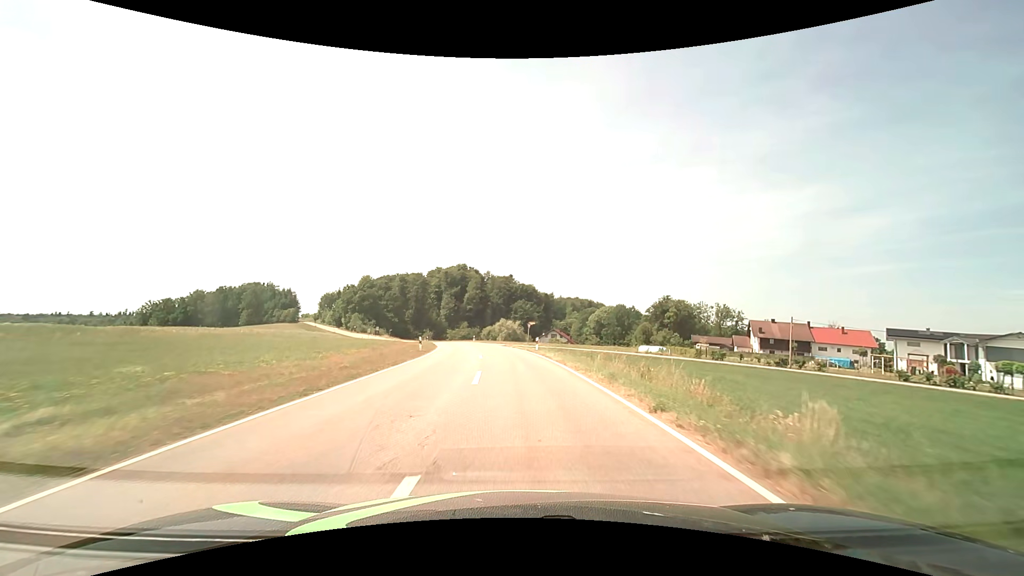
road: tertiary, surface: asphalt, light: Day
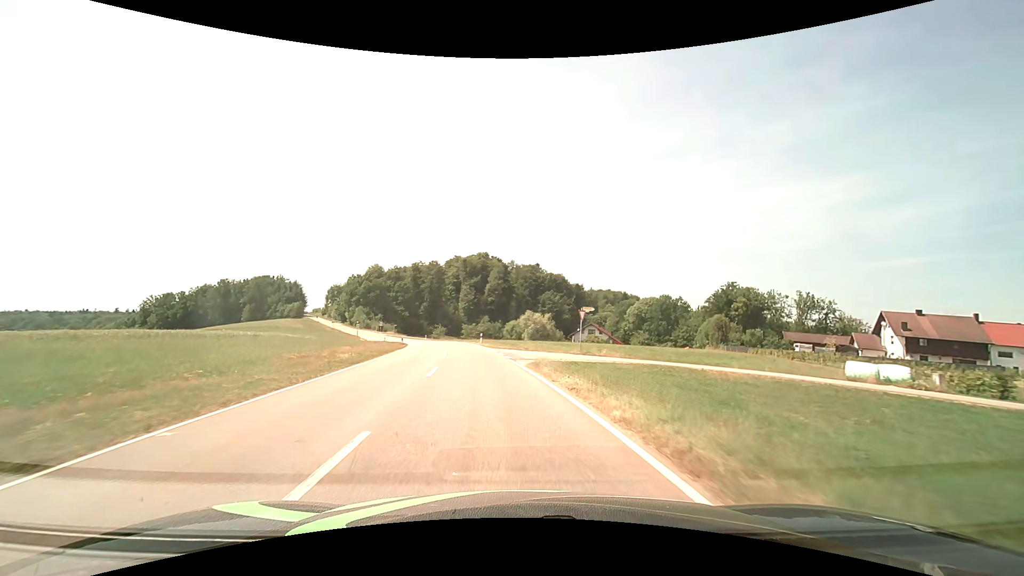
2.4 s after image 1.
(-0.9, +33.5) m; -3°
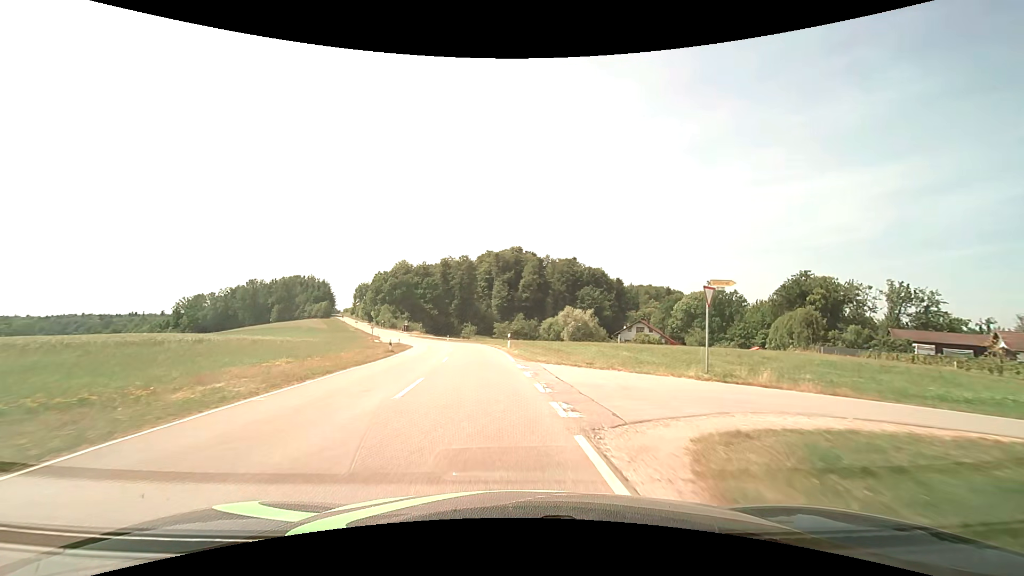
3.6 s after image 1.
(-0.6, +16.6) m; -4°
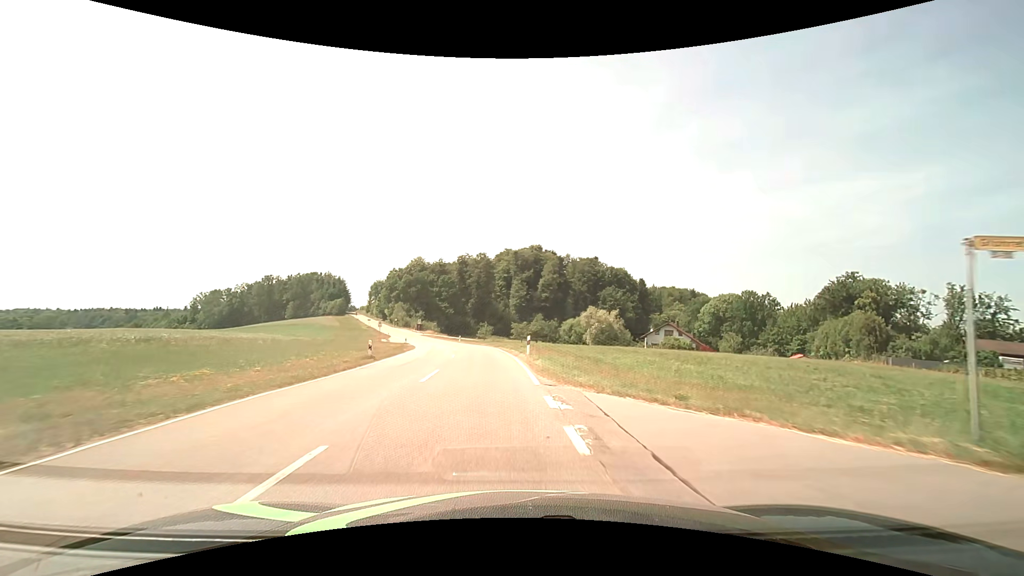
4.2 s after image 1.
(-0.2, +8.3) m; -2°
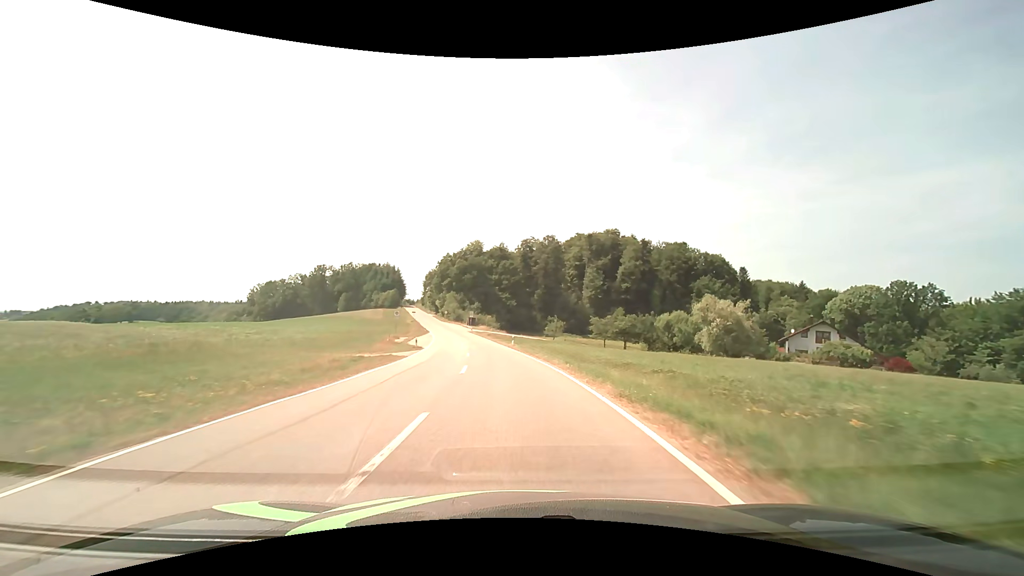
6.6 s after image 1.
(-2.4, +33.4) m; -8°
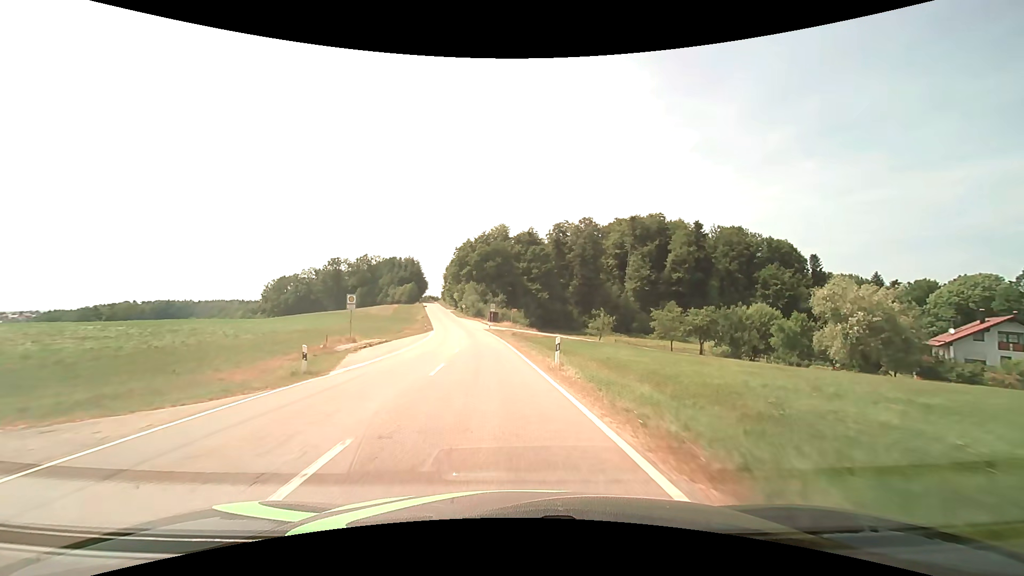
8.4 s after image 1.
(-0.6, +25.5) m; -3°
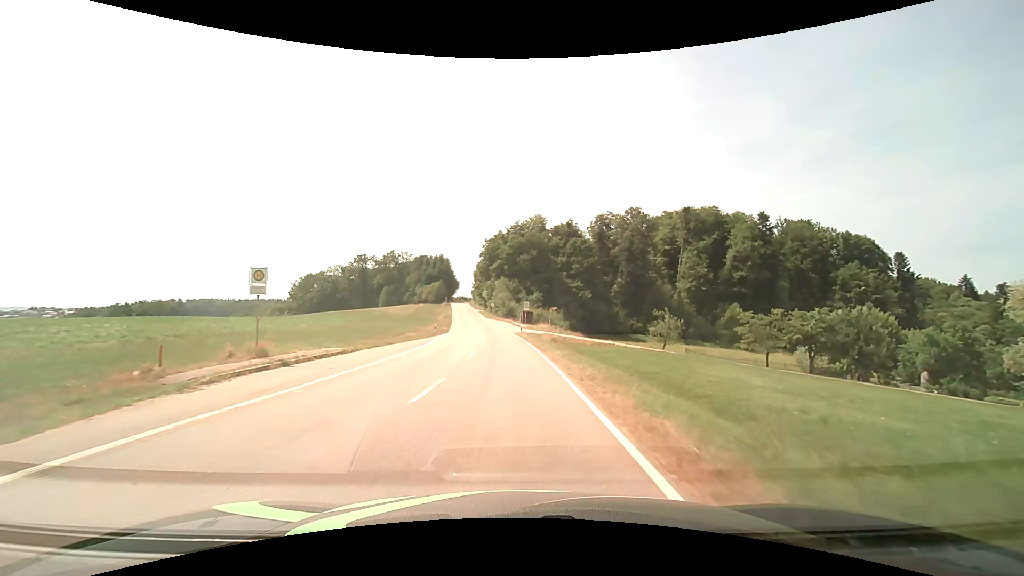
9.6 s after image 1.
(-0.6, +17.3) m; -4°
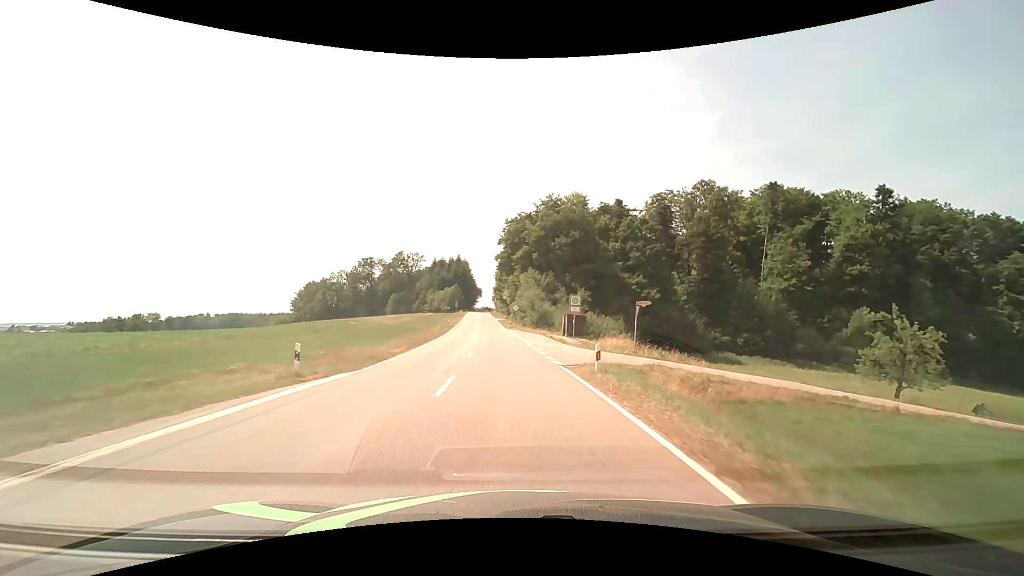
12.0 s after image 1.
(-0.9, +34.8) m; -3°
(0, +10) (0, +20) (-1, +30) (-2, +40) (-2, +50) (-3, +60) (-4, +70) (-5, +80) (-6, +90) (-6, +100) m
